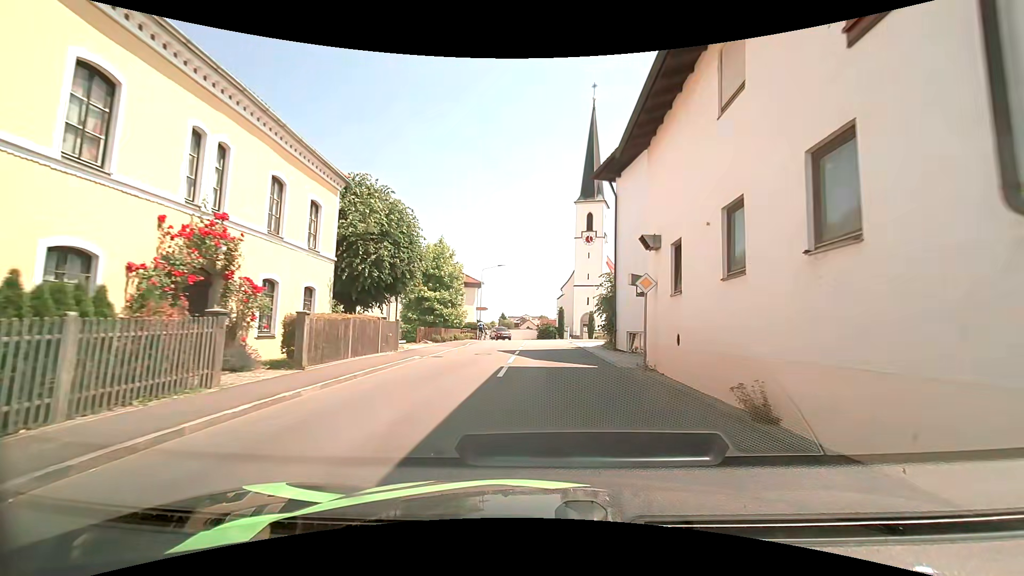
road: secondary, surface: asphalt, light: Day
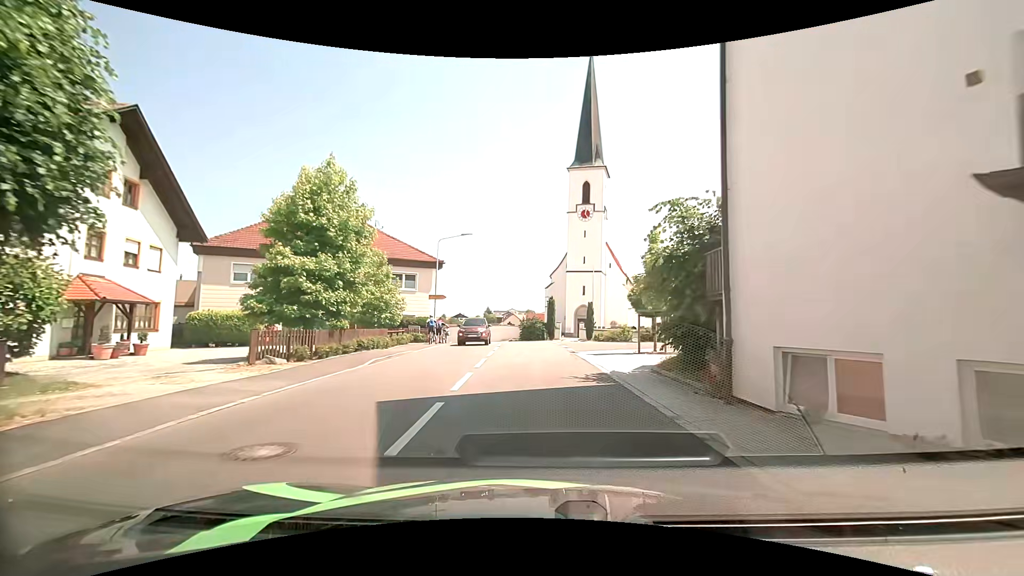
(+0.5, +16.1) m; +2°
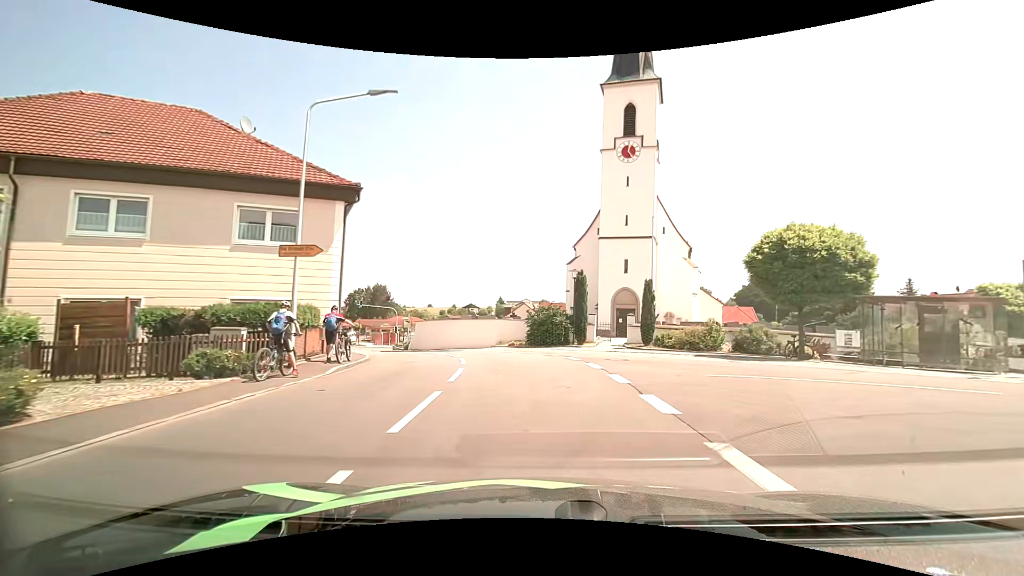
(-0.3, +21.9) m; -2°
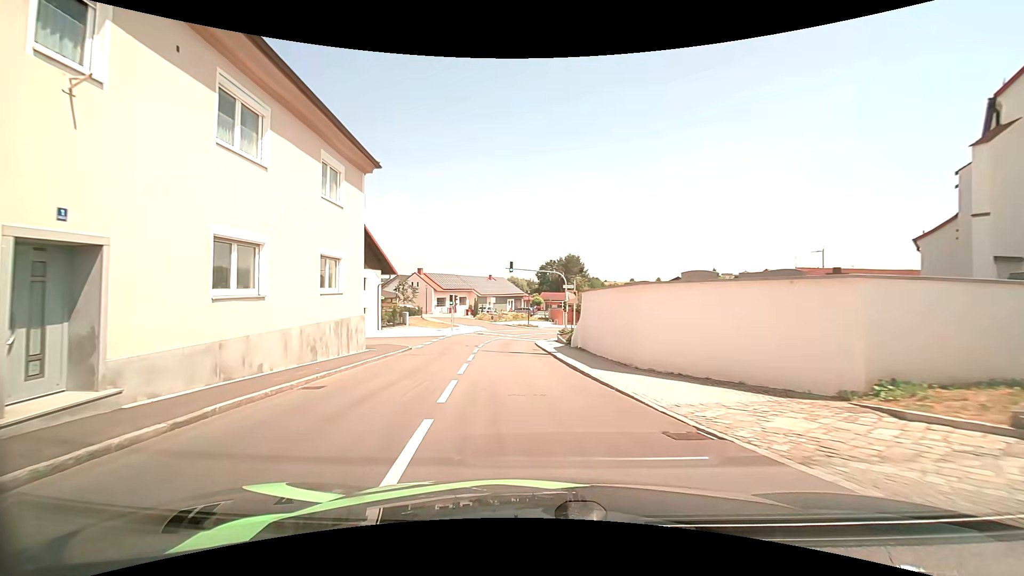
(-3.3, +24.9) m; -21°
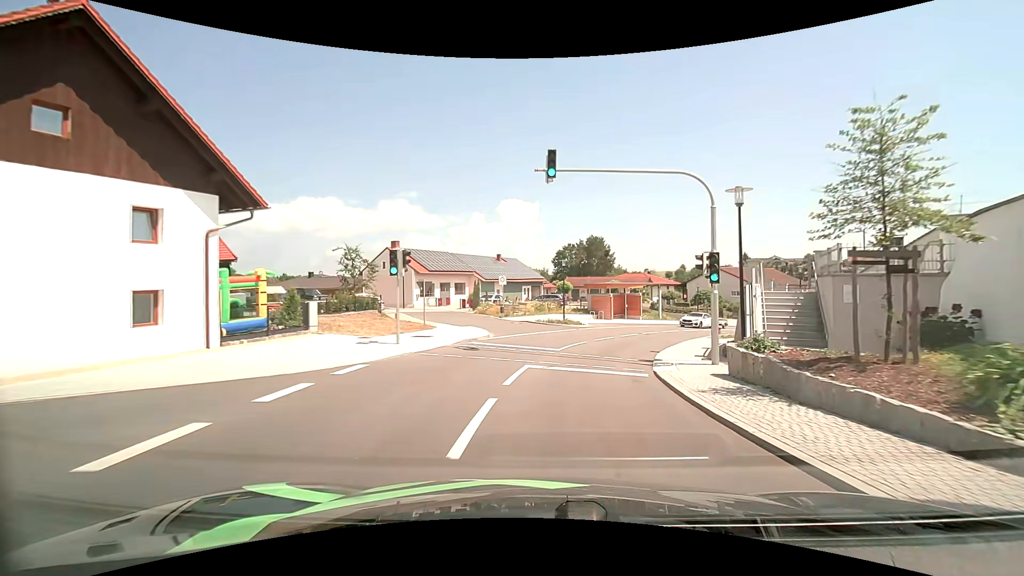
(-2.8, +26.4) m; -3°
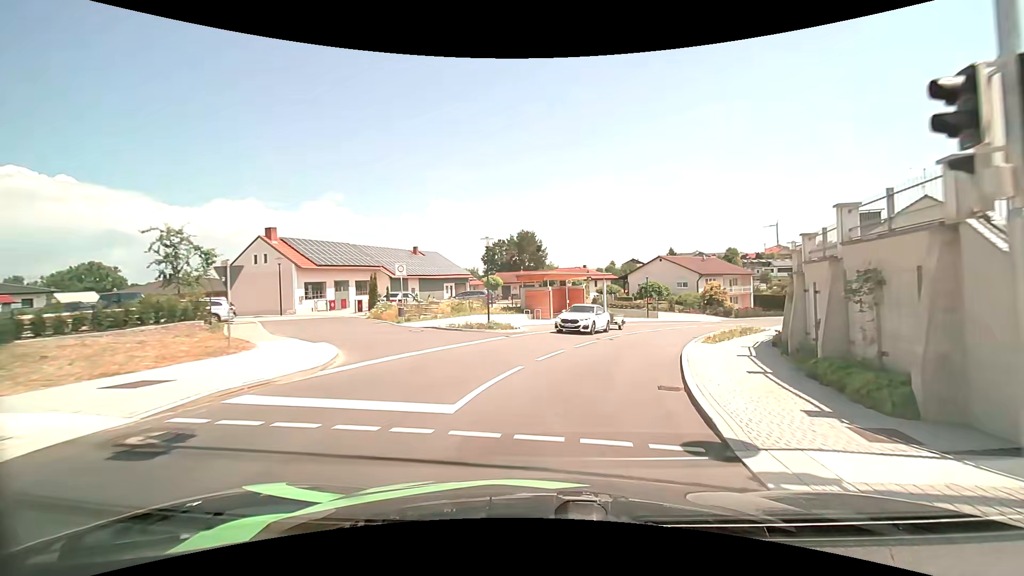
(+0.8, +11.0) m; +8°
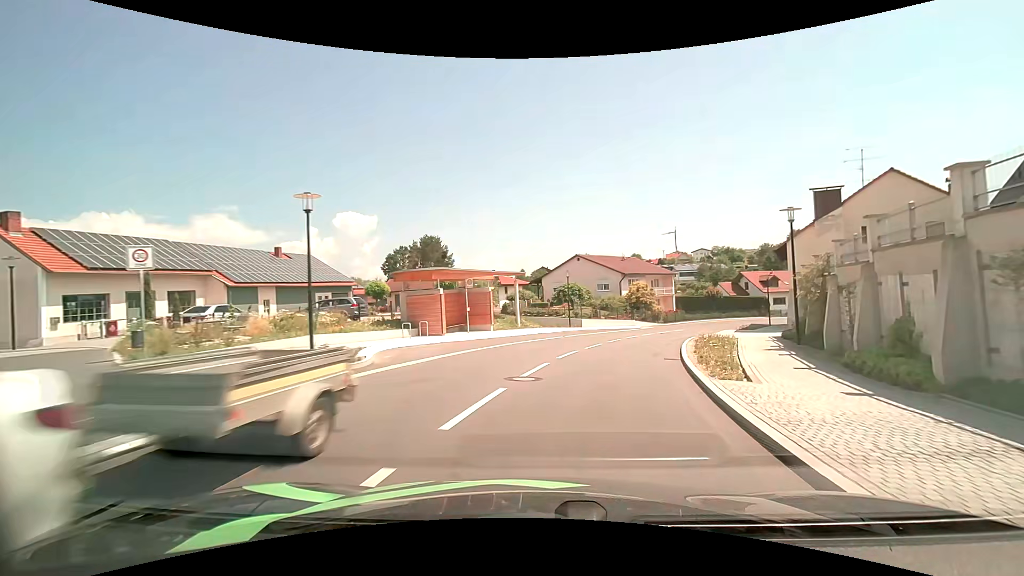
(+1.0, +11.5) m; +10°
(+1, +10) (+3, +20) (+6, +29) (+11, +38) (+15, +47) (+21, +55) (+28, +63) (+36, +68) (+45, +72) (+55, +74) m
